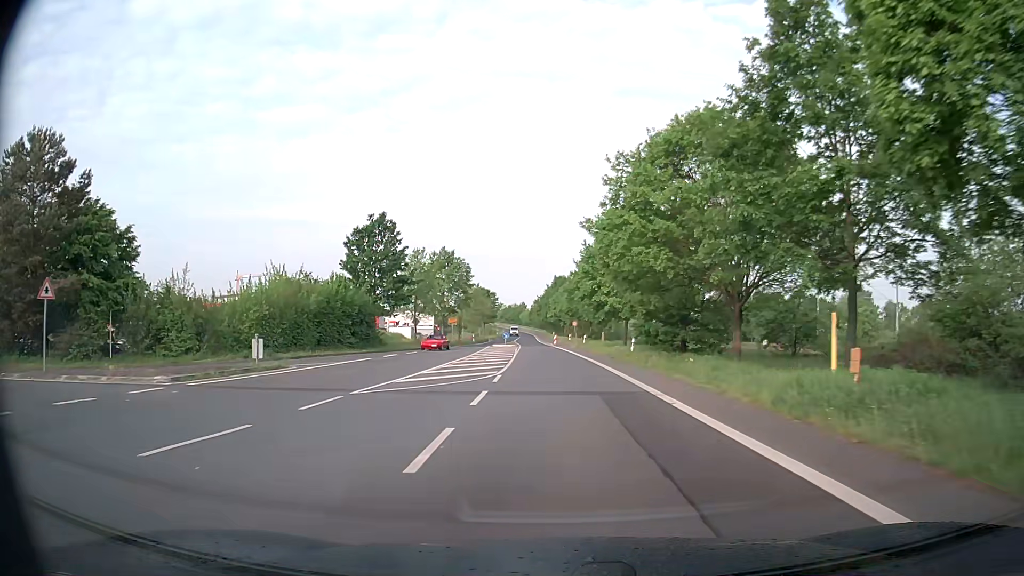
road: tertiary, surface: asphalt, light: Day
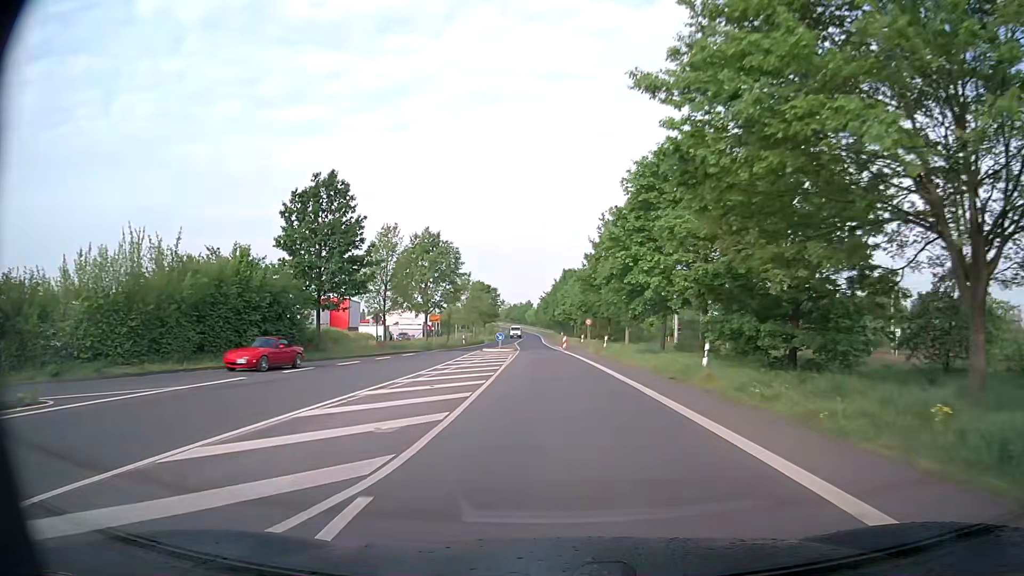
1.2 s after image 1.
(0.0, +16.0) m; -1°
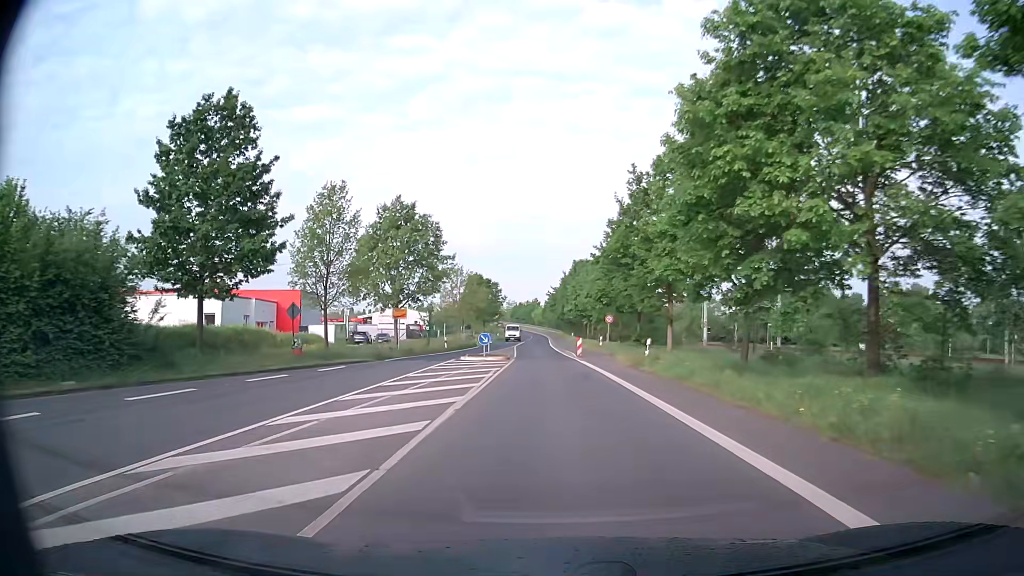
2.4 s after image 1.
(0.0, +16.3) m; -1°
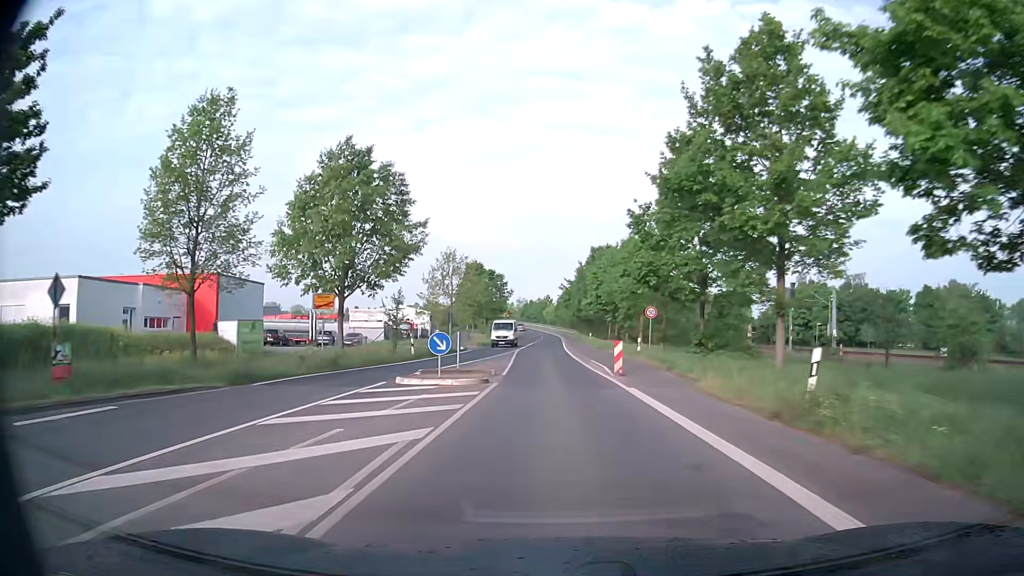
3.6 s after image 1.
(0.0, +16.7) m; -1°
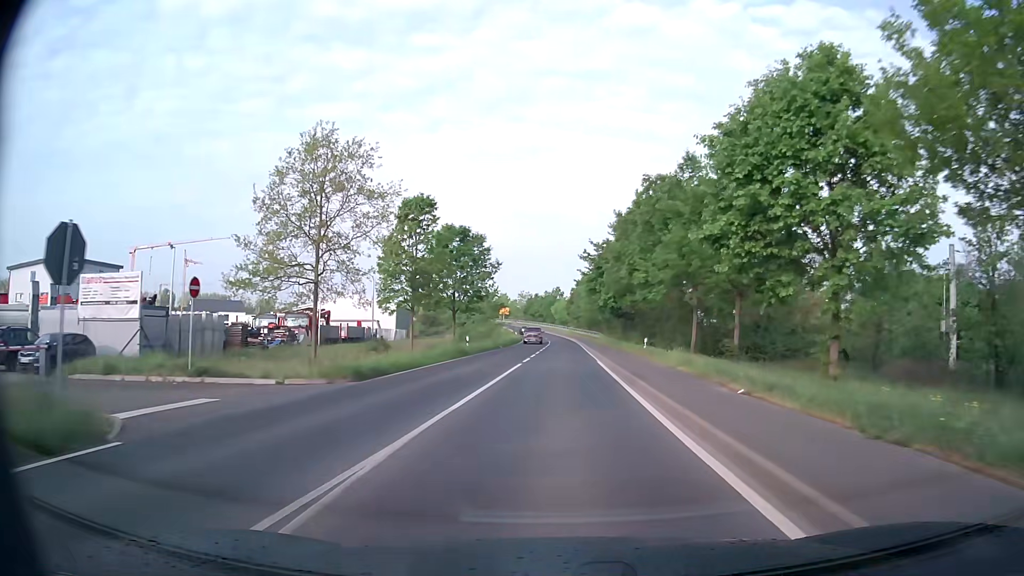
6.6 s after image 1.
(-0.7, +42.9) m; -1°
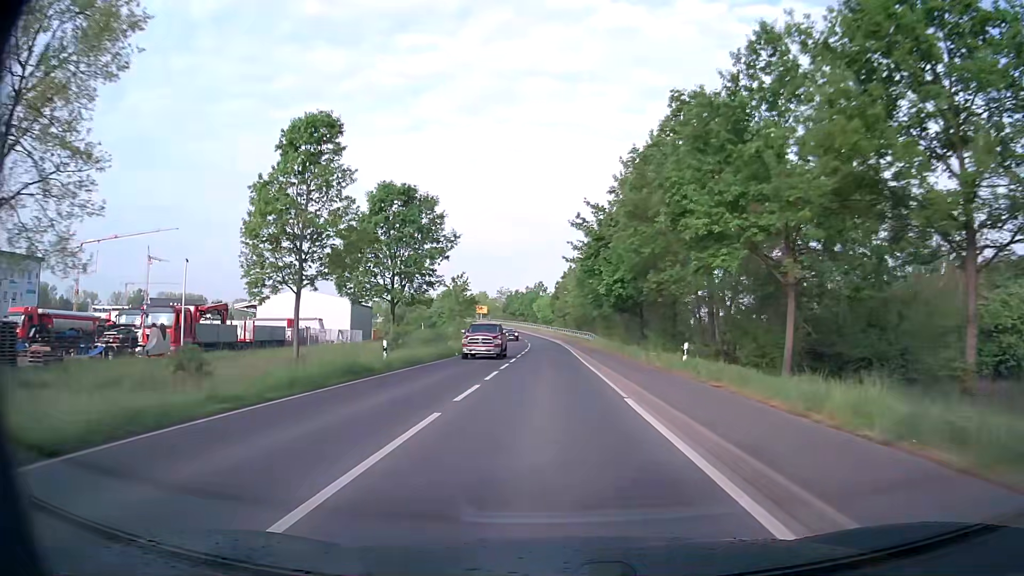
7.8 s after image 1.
(+0.3, +17.6) m; +2°
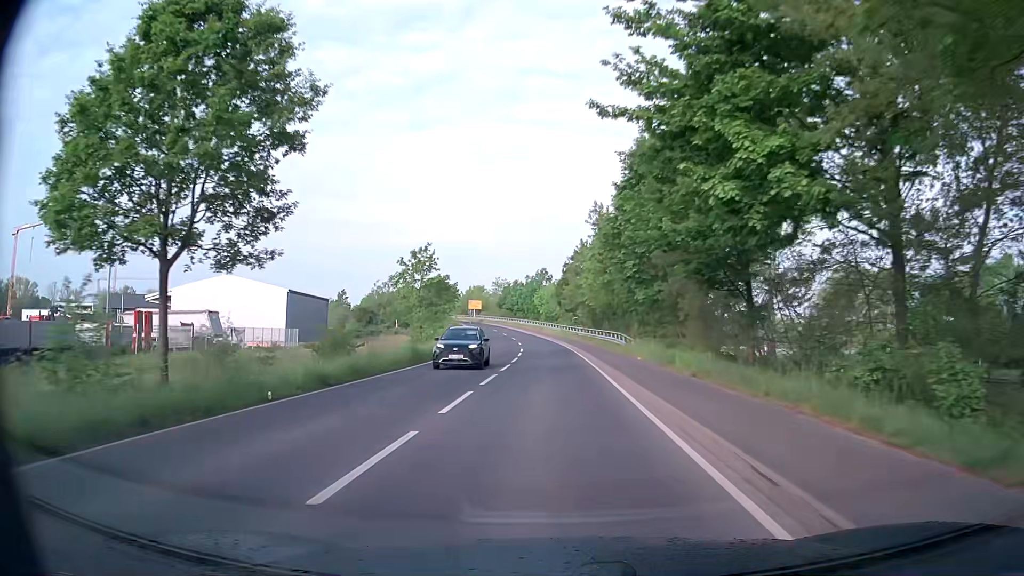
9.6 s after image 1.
(-0.2, +26.7) m; -1°
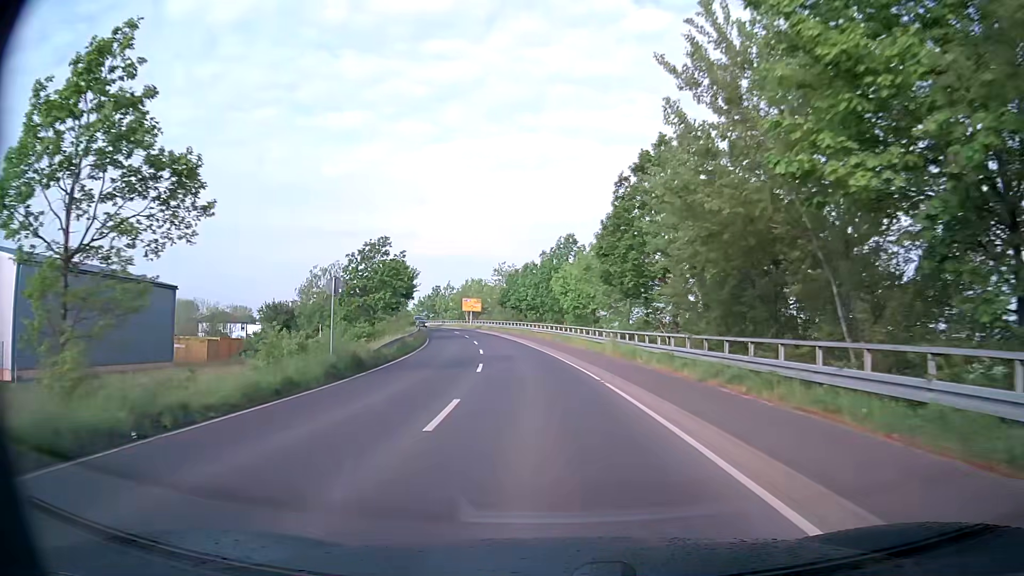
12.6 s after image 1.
(-0.4, +45.3) m; -2°
(0, +10) (-1, +20) (-1, +30) (-3, +40) (-4, +50) (-6, +60) (-8, +69) (-10, +79) (-13, +89) (-16, +98) m
